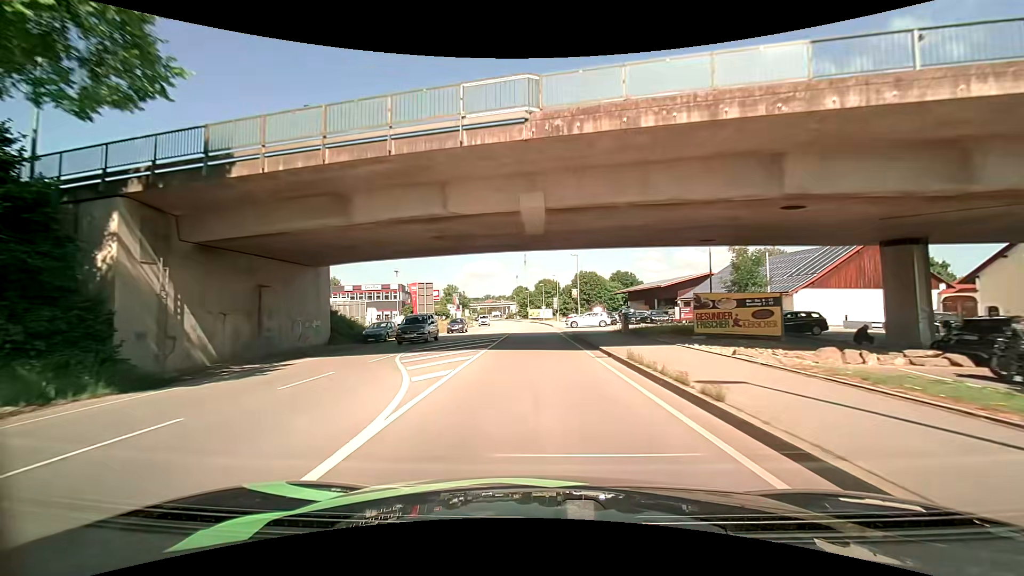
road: primary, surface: asphalt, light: Day
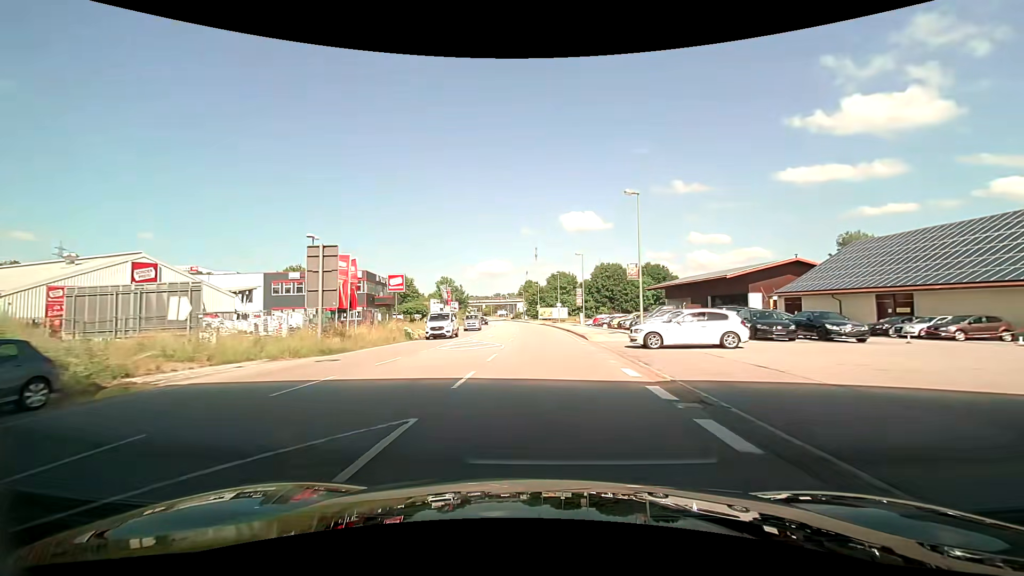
(-0.4, +29.1) m; -1°
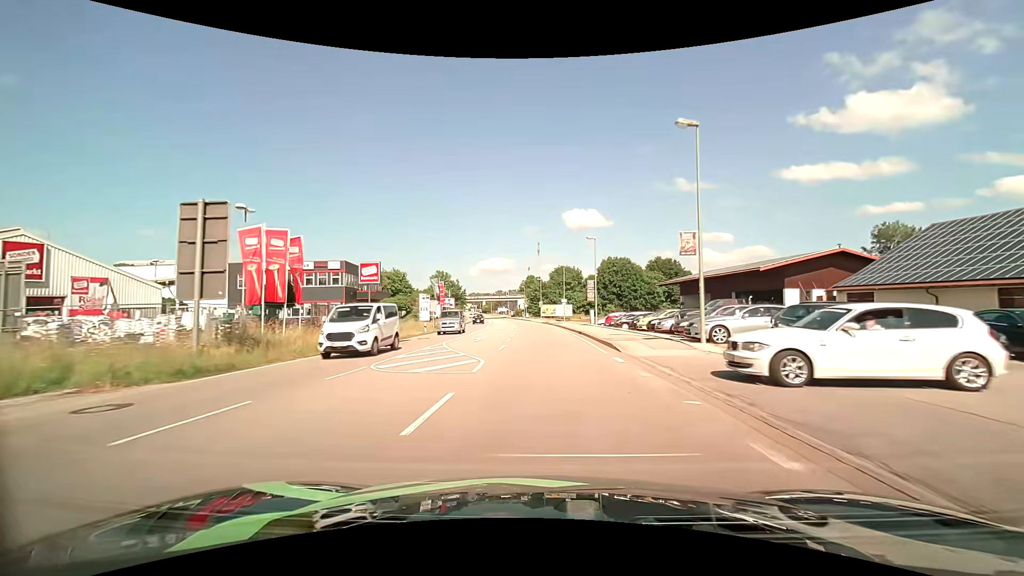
(-0.1, +9.8) m; -1°
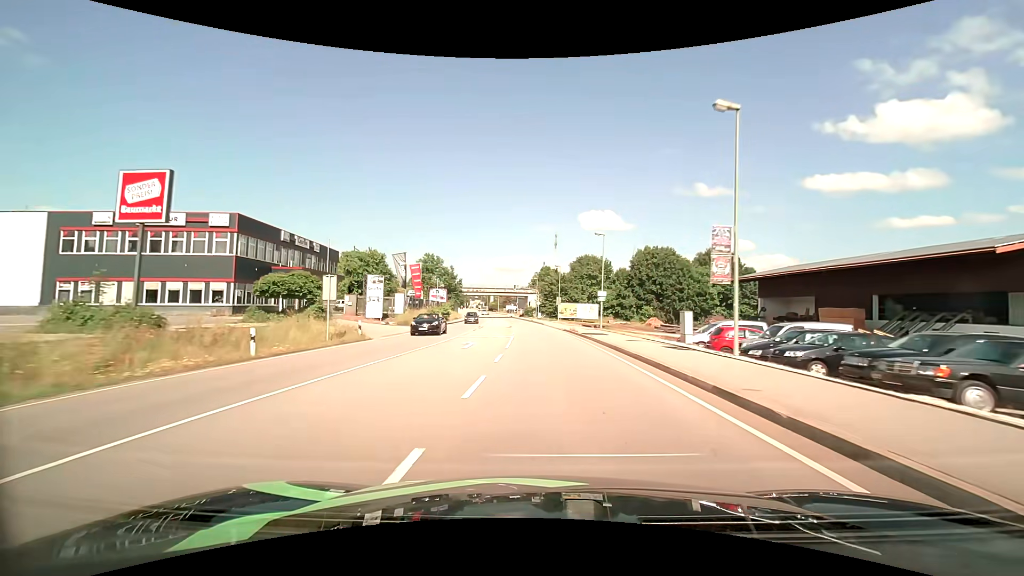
(-0.4, +29.0) m; -2°
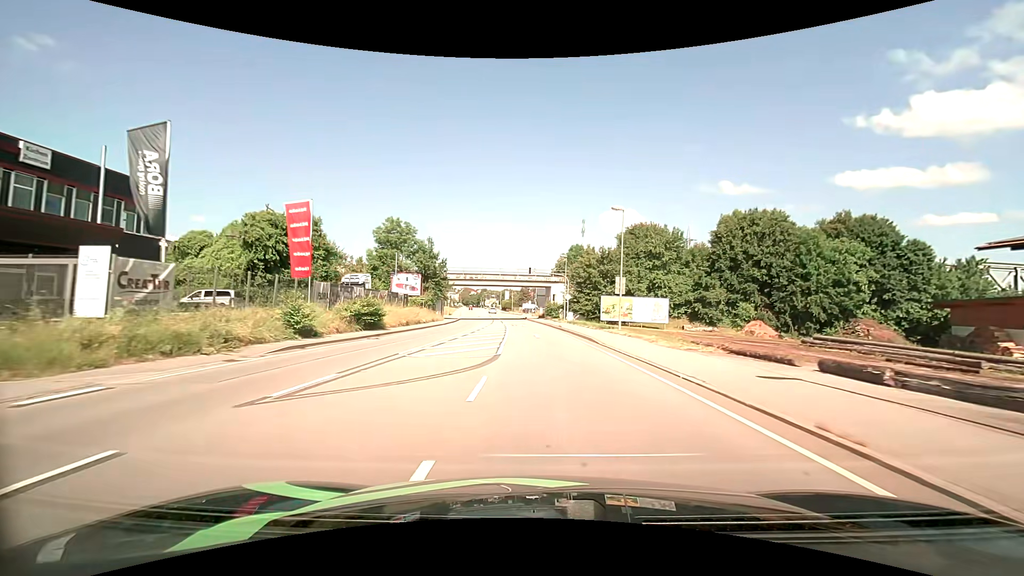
(-0.9, +38.0) m; -2°
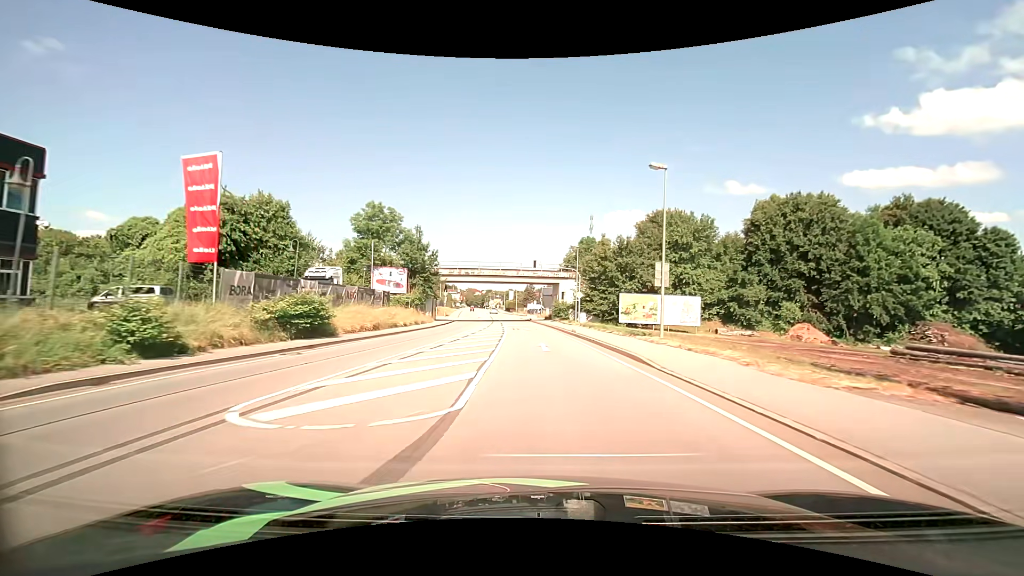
(-0.1, +9.3) m; -1°
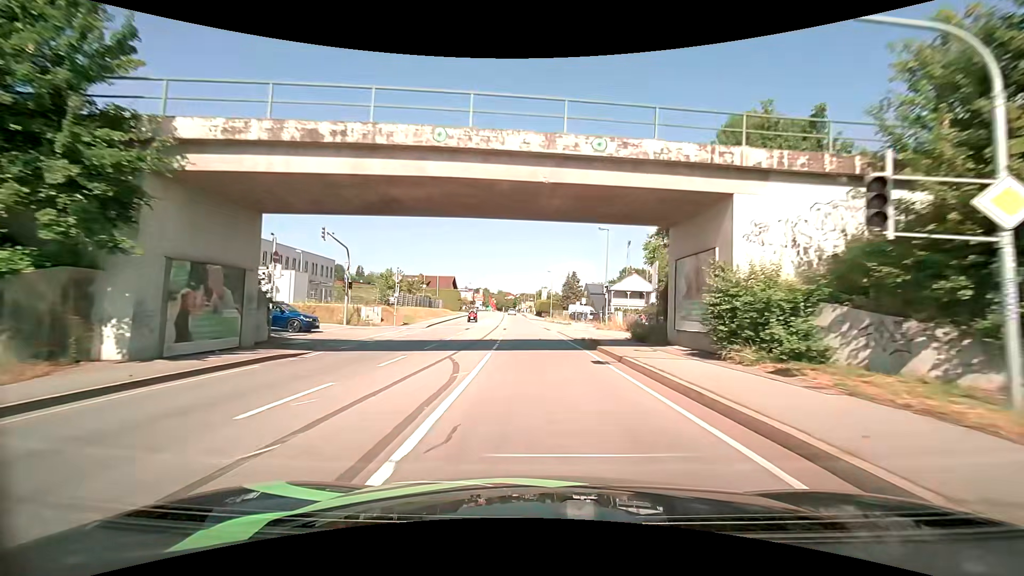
(-1.6, +46.6) m; -4°
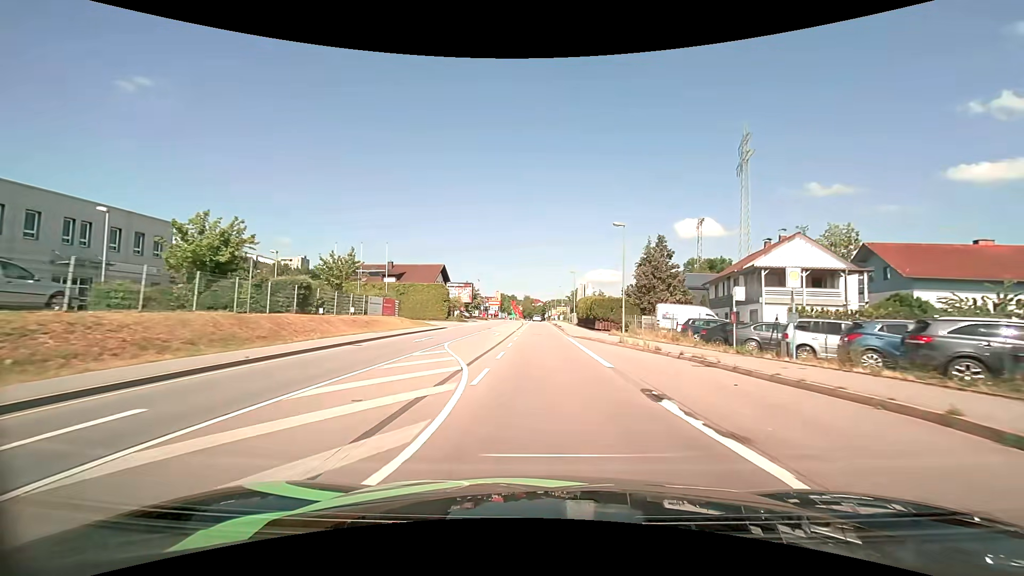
(-1.7, +45.8) m; -3°
(0, +10) (0, +20) (0, +30) (0, +40) (0, +50) (0, +60) (0, +70) (0, +80) (0, +90) (0, +100) m
